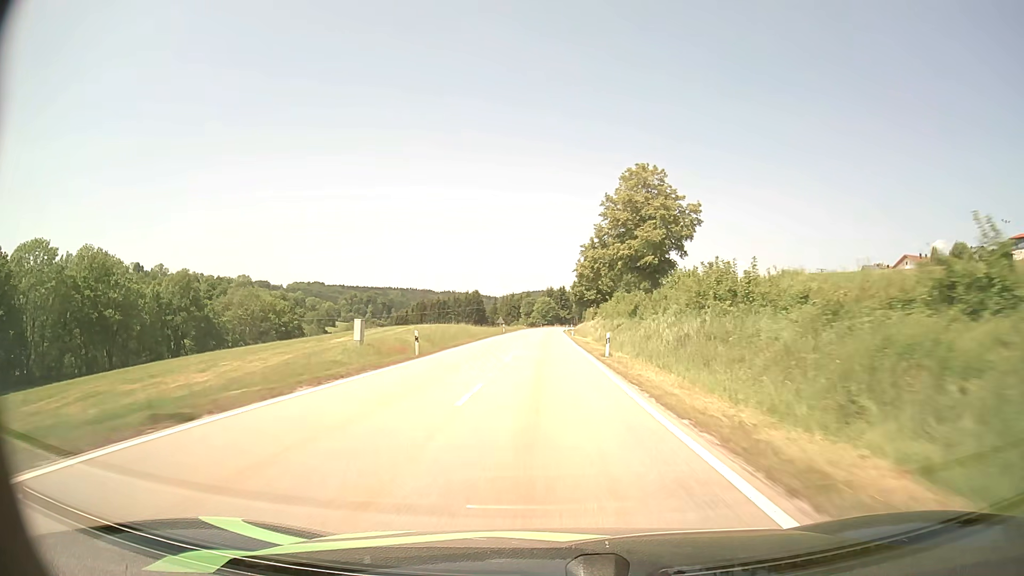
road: secondary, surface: asphalt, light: Day
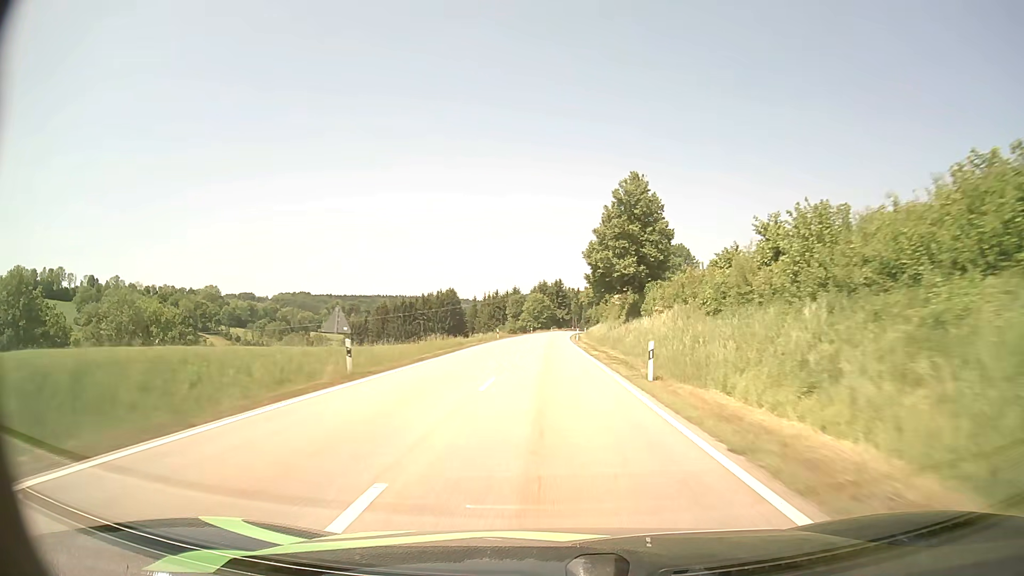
(0.0, +60.4) m; 0°
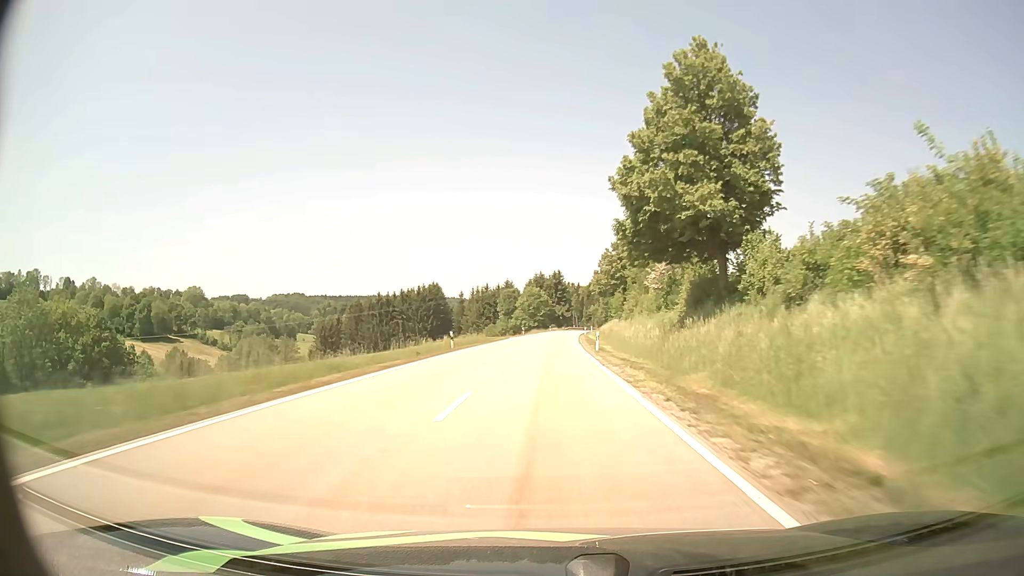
(+0.2, +30.6) m; 0°
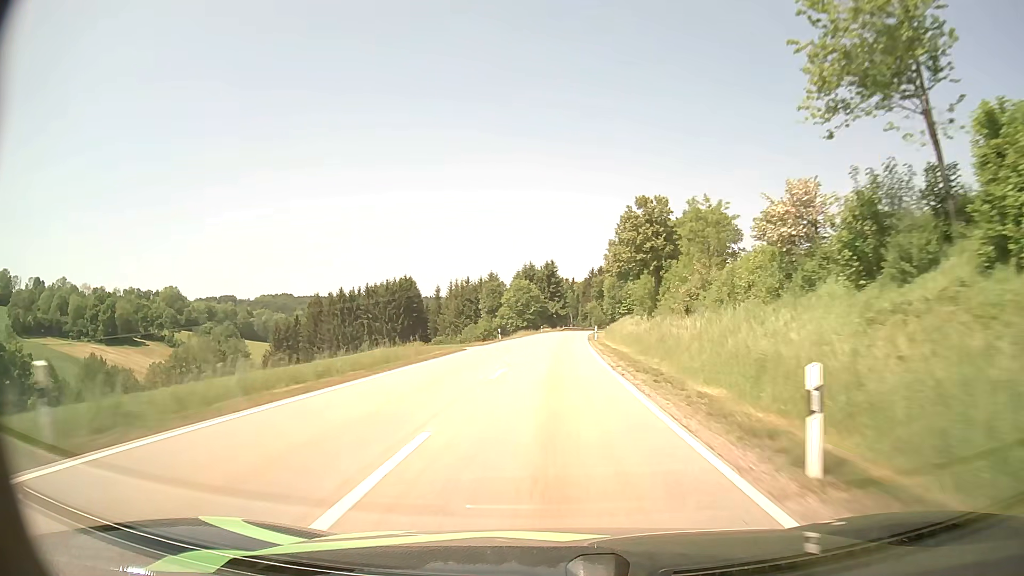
(+0.1, +30.8) m; 0°
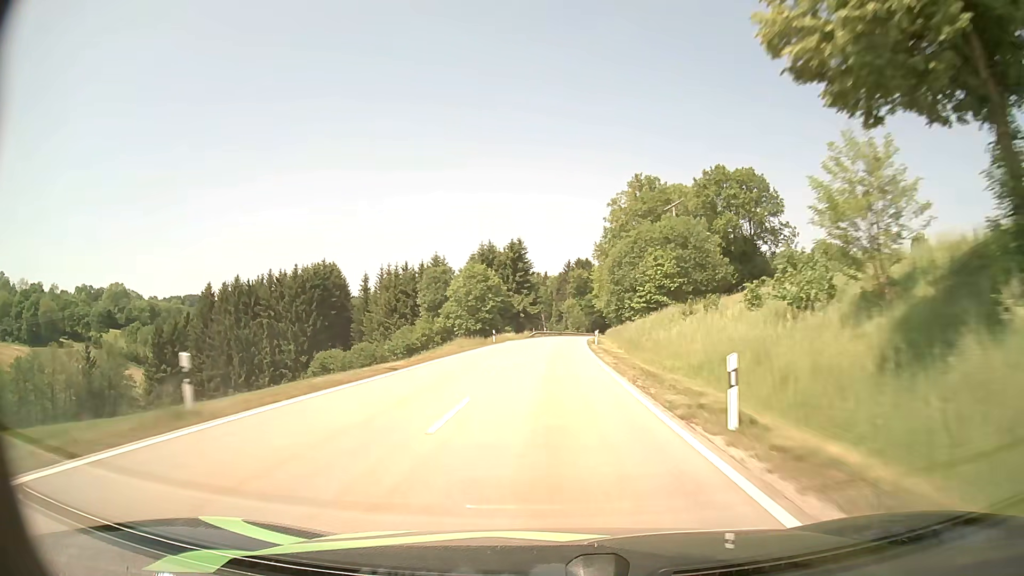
(+1.0, +46.8) m; +3°
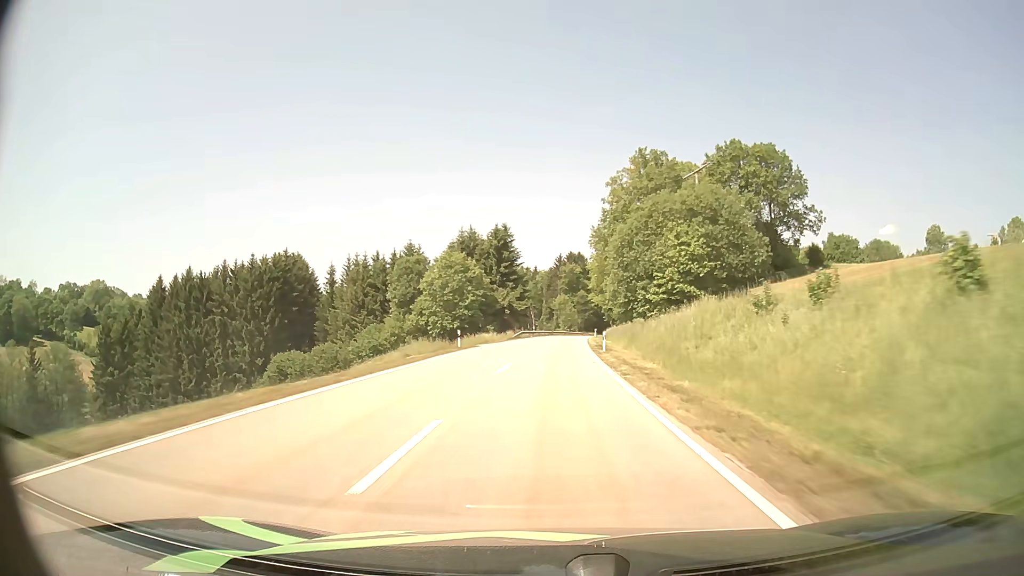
(+0.1, +15.7) m; +1°
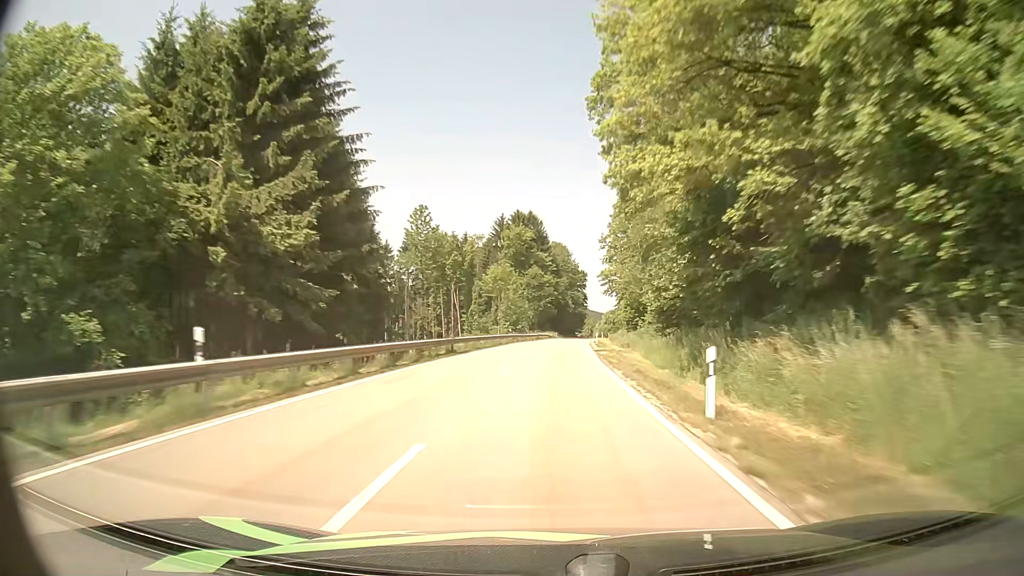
(+2.3, +79.1) m; +4°
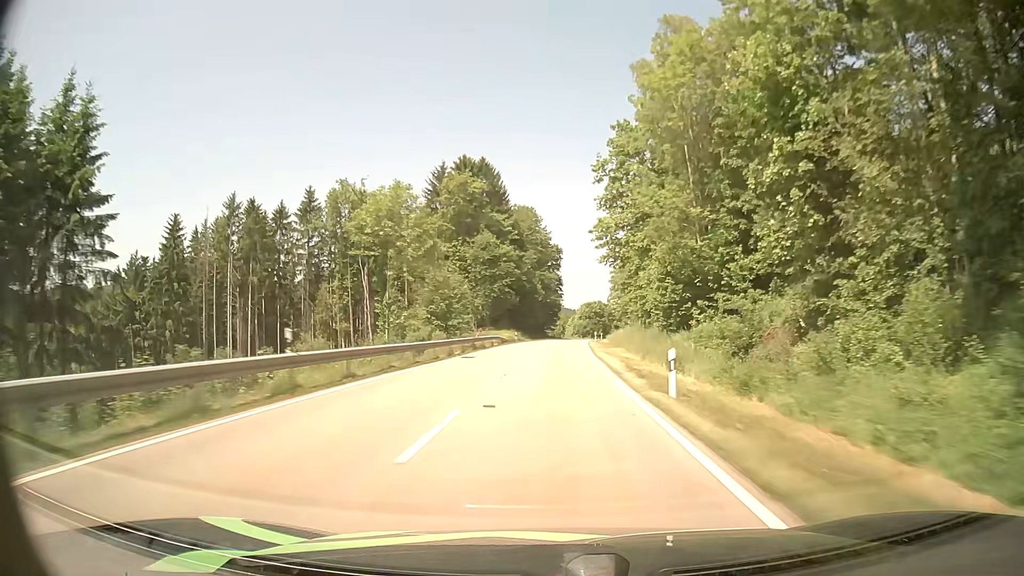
(+1.5, +48.3) m; +3°
(0, +10) (0, +20) (0, +30) (+1, +40) (+1, +50) (+2, +60) (+3, +70) (+3, +80) (+4, +90) (+5, +100) m
